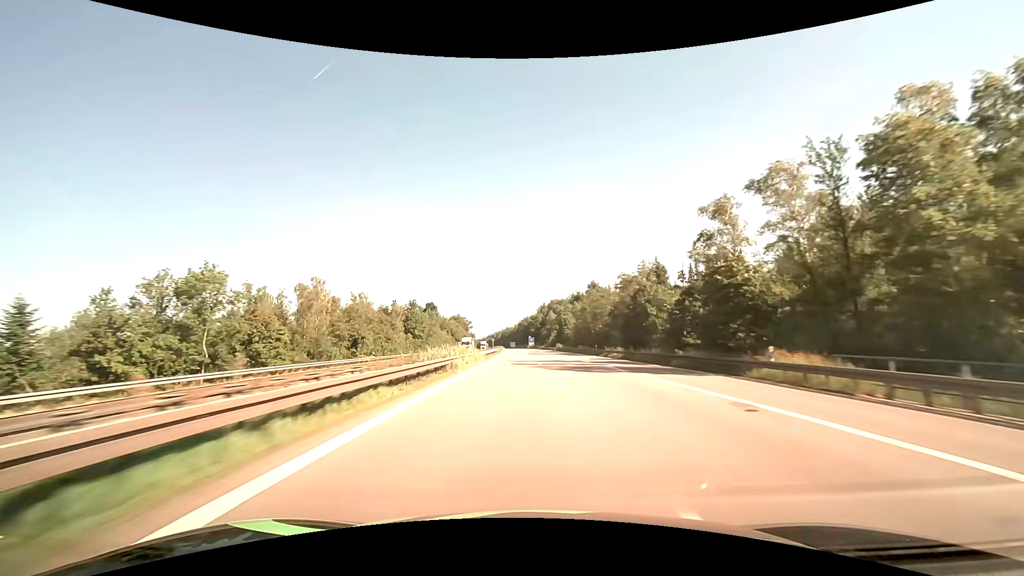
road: motorway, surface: asphalt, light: Day
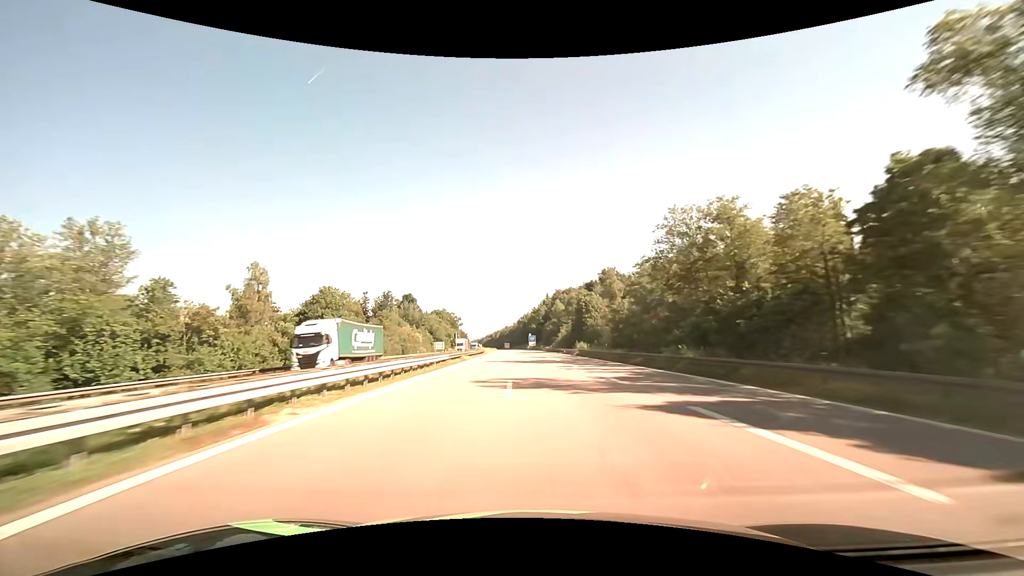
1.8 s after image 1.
(+0.2, +57.1) m; 0°
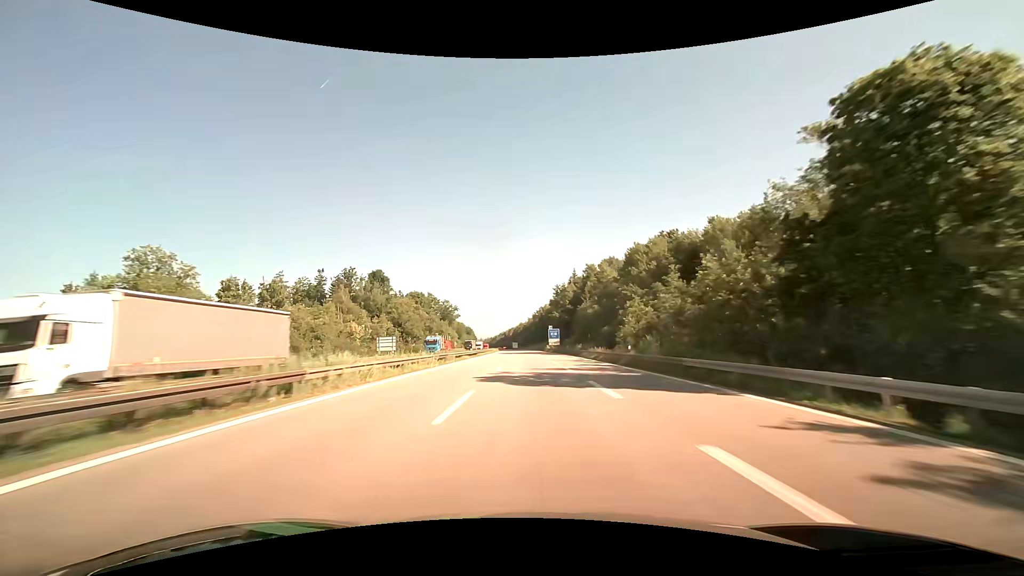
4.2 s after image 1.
(-1.5, +76.2) m; -2°
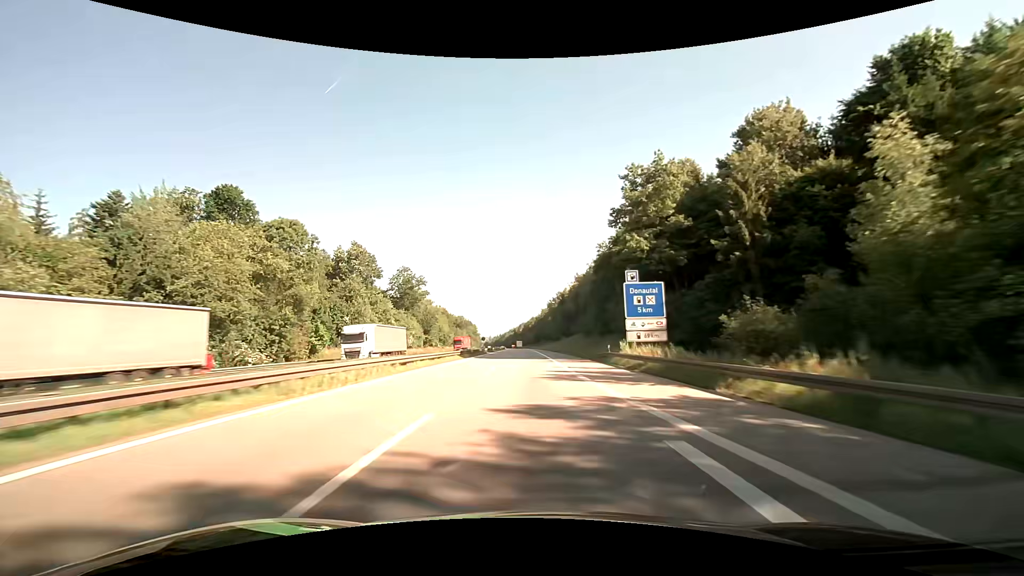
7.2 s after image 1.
(-1.2, +95.4) m; -1°
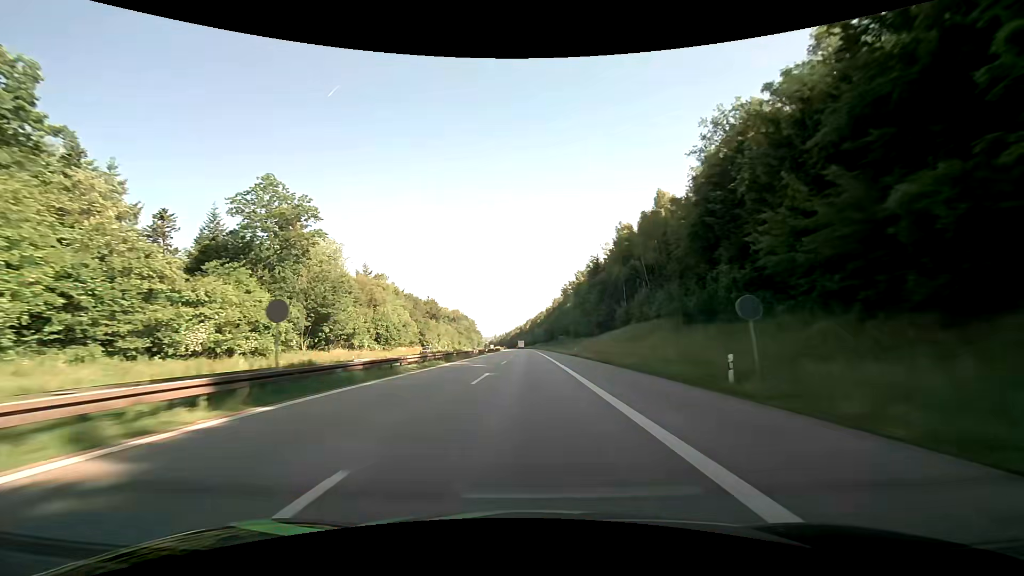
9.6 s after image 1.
(-0.8, +76.2) m; -1°
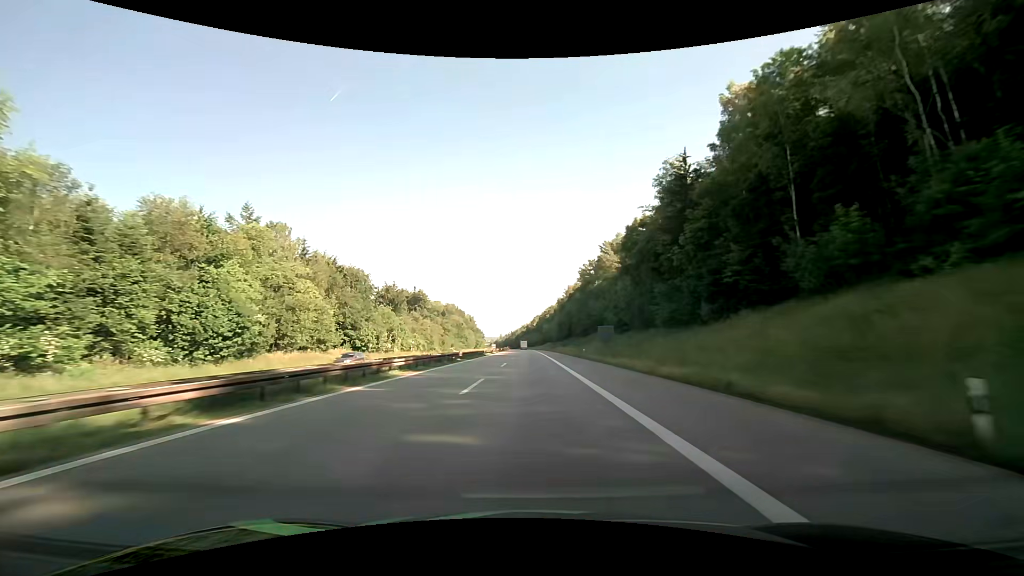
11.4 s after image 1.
(-0.5, +57.2) m; -1°
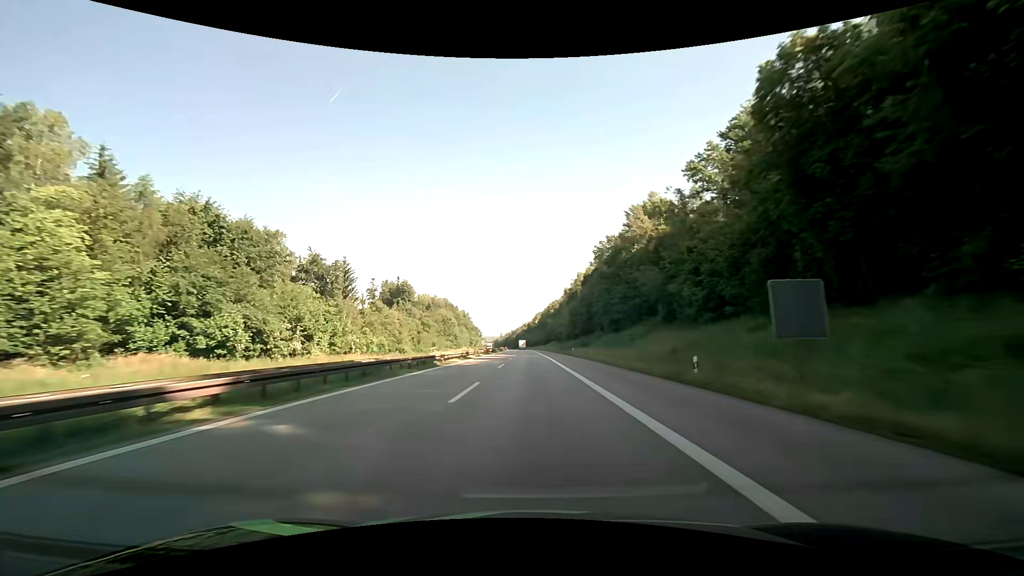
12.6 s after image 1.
(-0.1, +38.1) m; 0°
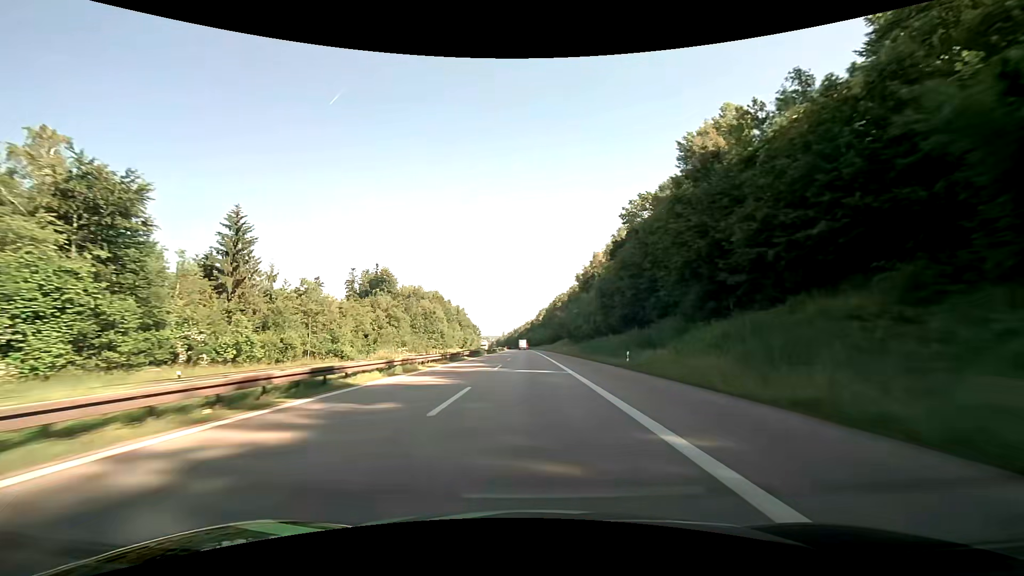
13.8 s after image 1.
(-0.1, +38.2) m; 0°
(0, +10) (0, +20) (0, +30) (0, +40) (0, +50) (0, +60) (-1, +70) (-1, +80) (-1, +90) (-1, +100) m
